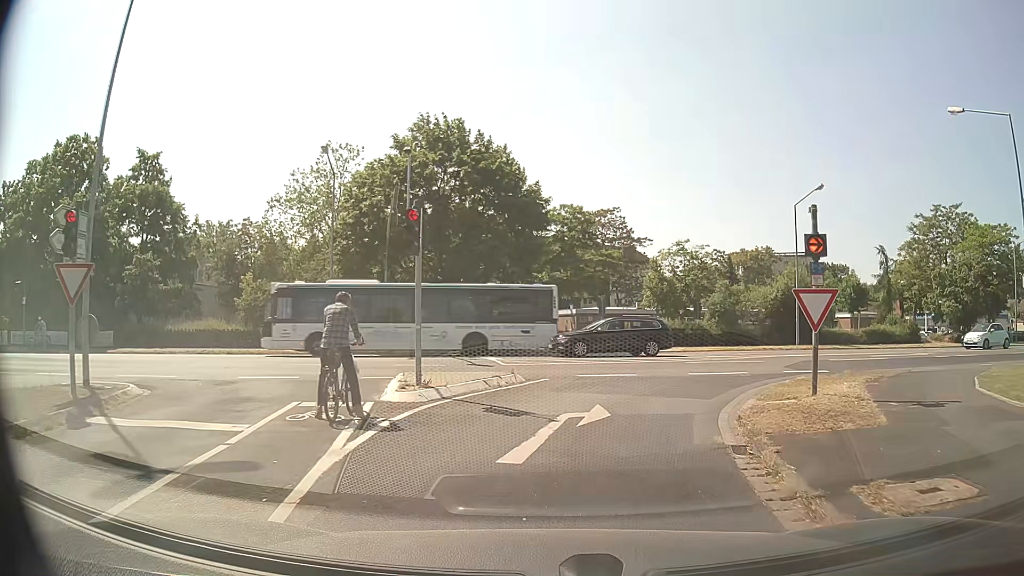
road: residential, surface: asphalt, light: Day
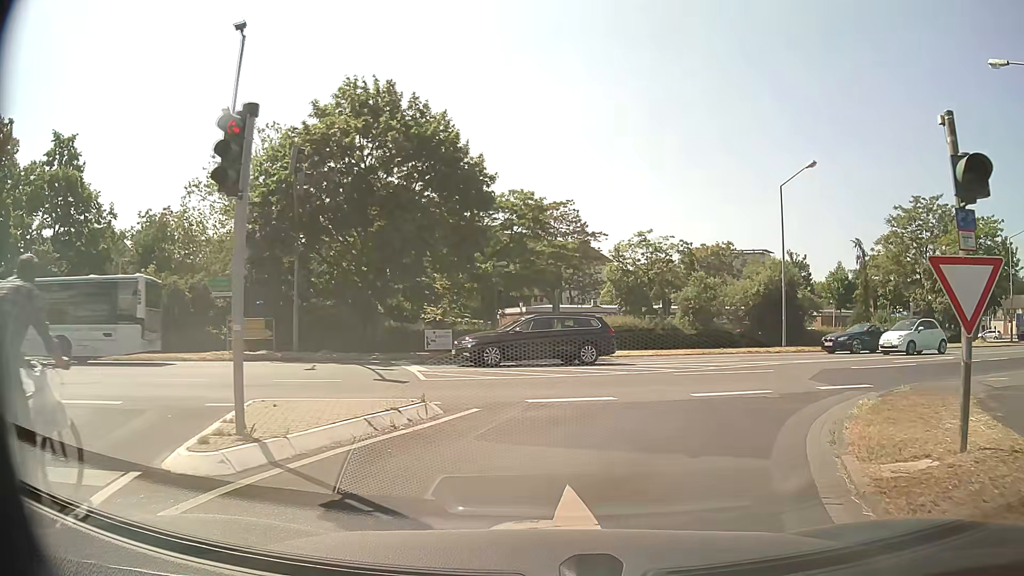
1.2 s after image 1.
(+0.1, +5.7) m; +3°
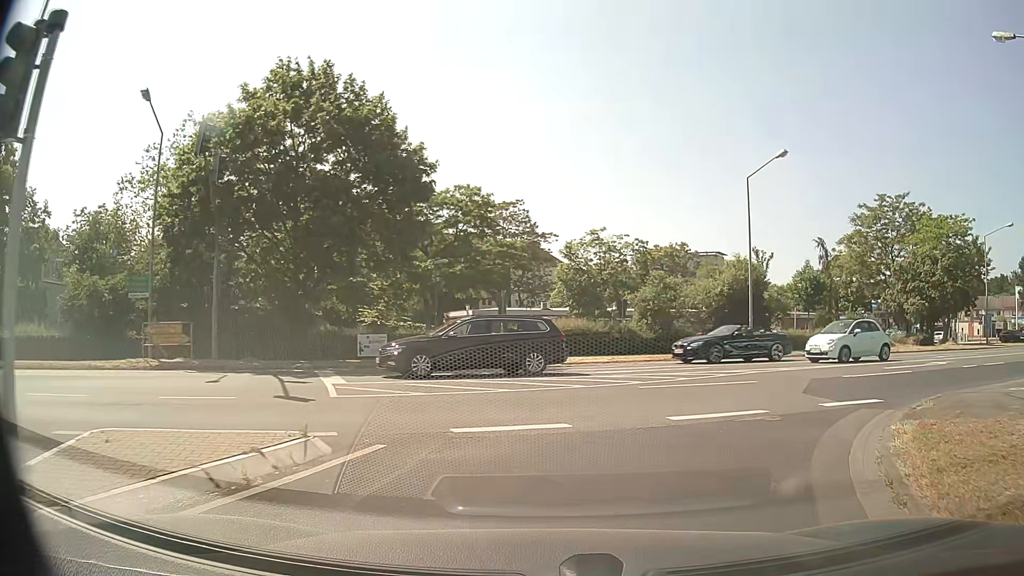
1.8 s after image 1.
(+0.1, +2.8) m; +4°
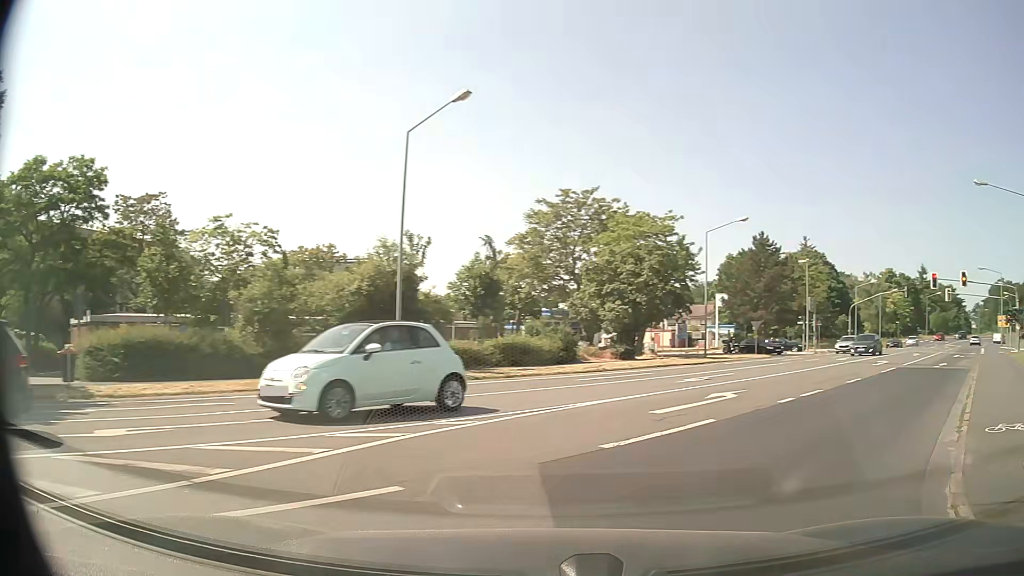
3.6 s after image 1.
(+2.3, +9.5) m; +30°
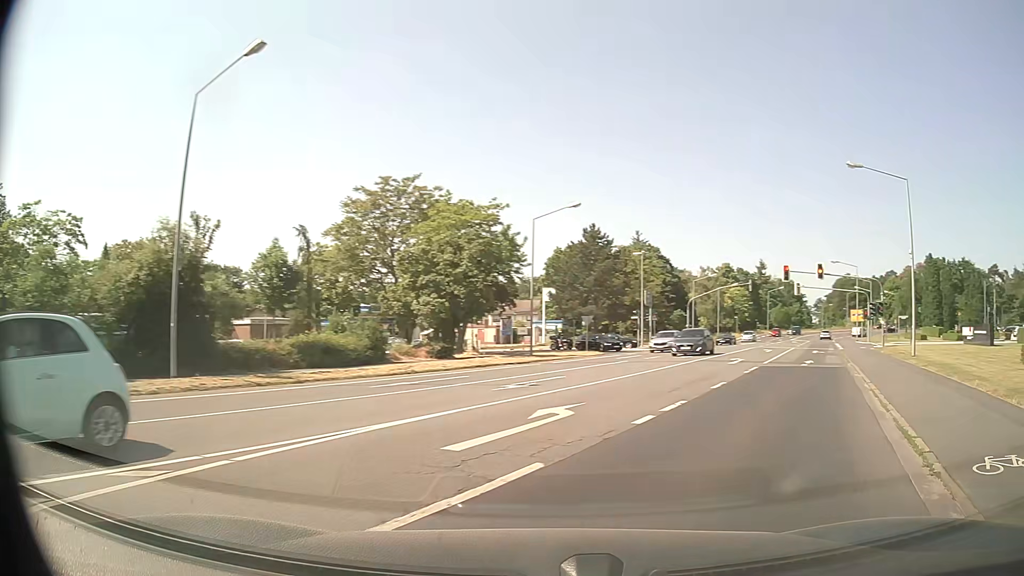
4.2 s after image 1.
(+0.5, +3.9) m; +14°
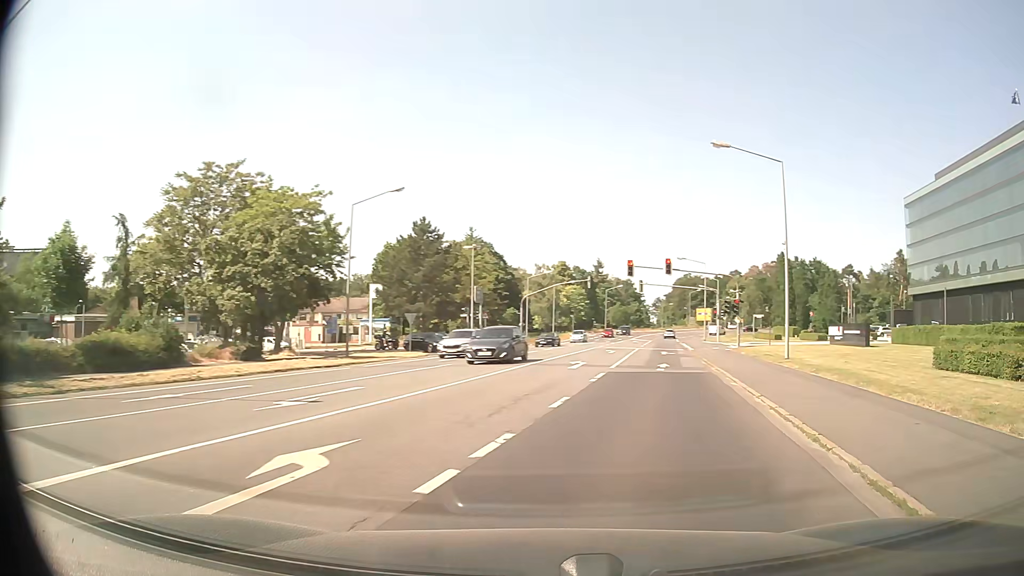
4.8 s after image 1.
(+0.6, +4.2) m; +15°
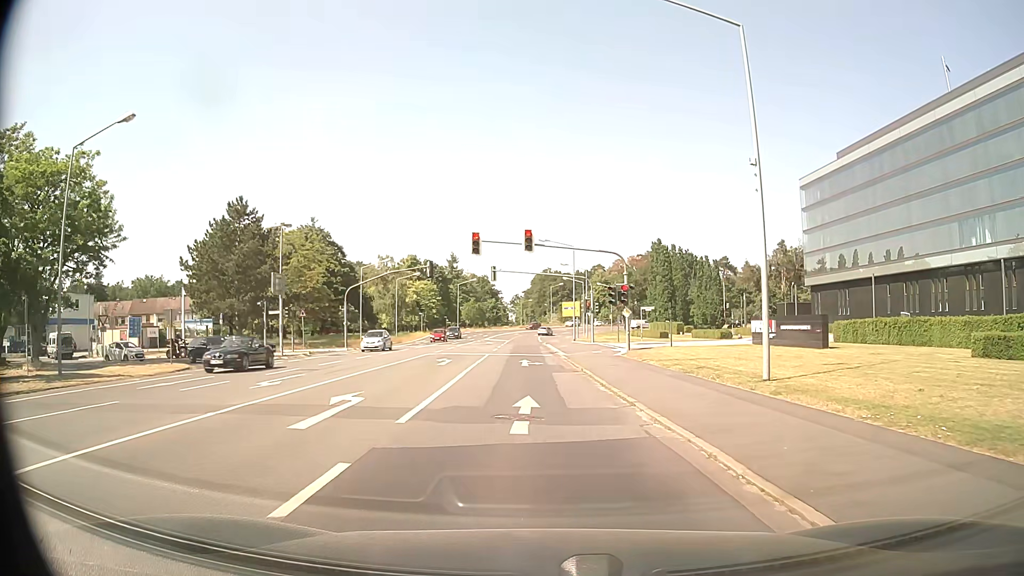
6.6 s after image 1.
(+1.9, +13.8) m; +12°
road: tertiary
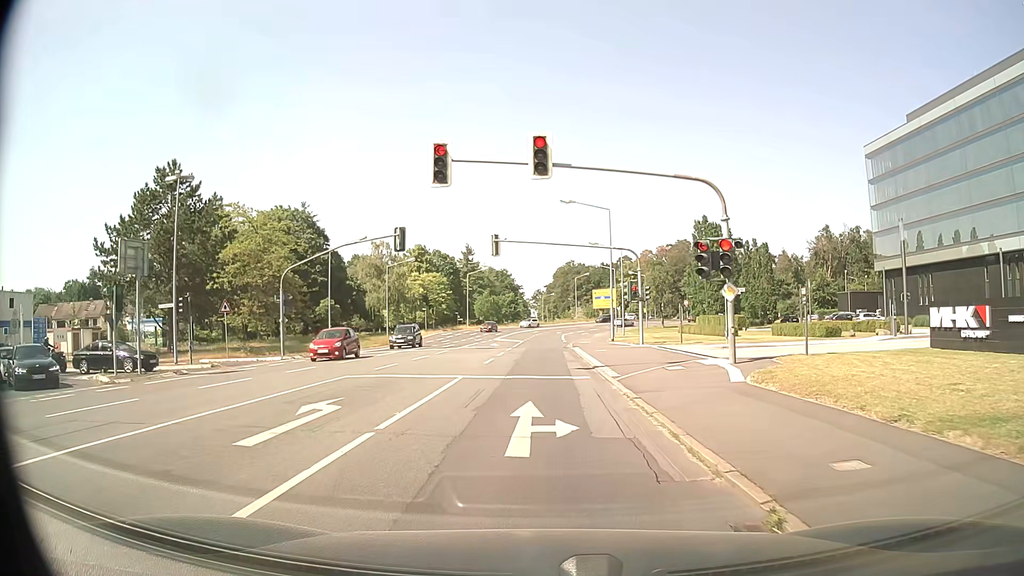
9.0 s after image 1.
(-0.1, +17.3) m; -1°
(0, +10) (0, +20) (-1, +30) (-1, +40) (-1, +50) (+1, +60) (+2, +70) (+3, +80) (+3, +90) (+5, +100) m
